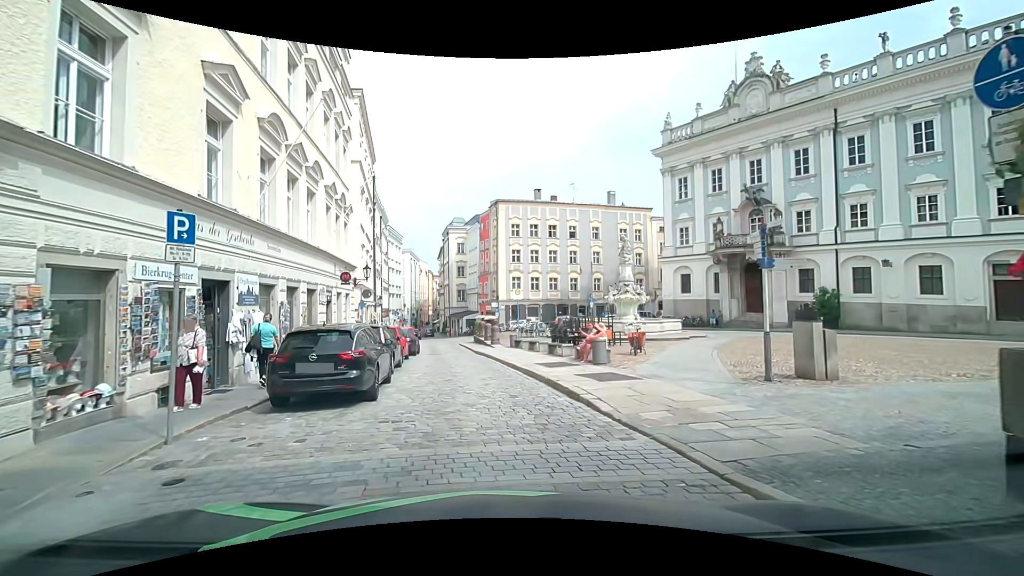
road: residential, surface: sett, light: Day
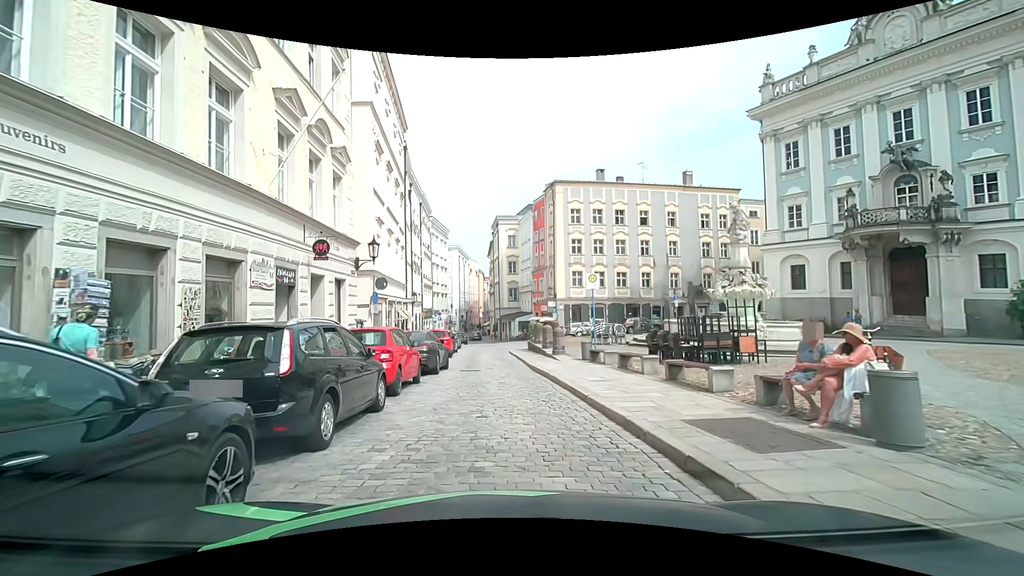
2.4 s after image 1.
(-0.3, +9.3) m; -4°
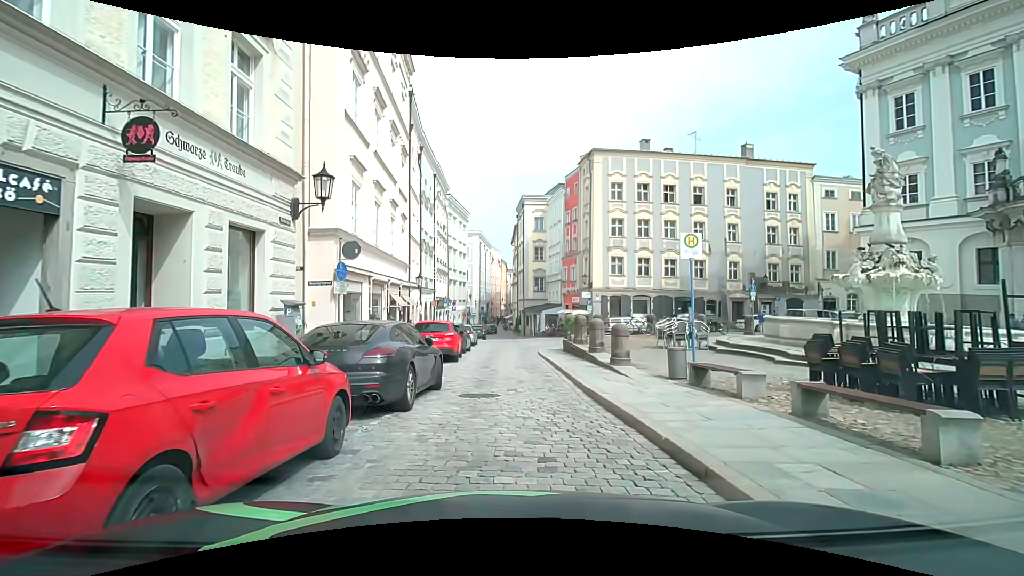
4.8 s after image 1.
(-0.4, +7.8) m; -5°
